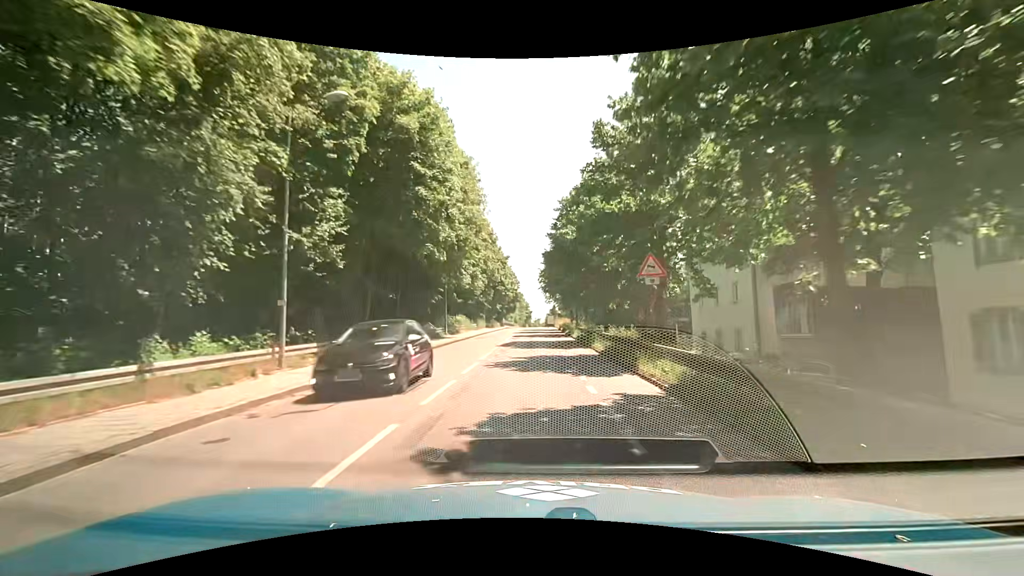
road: tertiary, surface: asphalt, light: Day
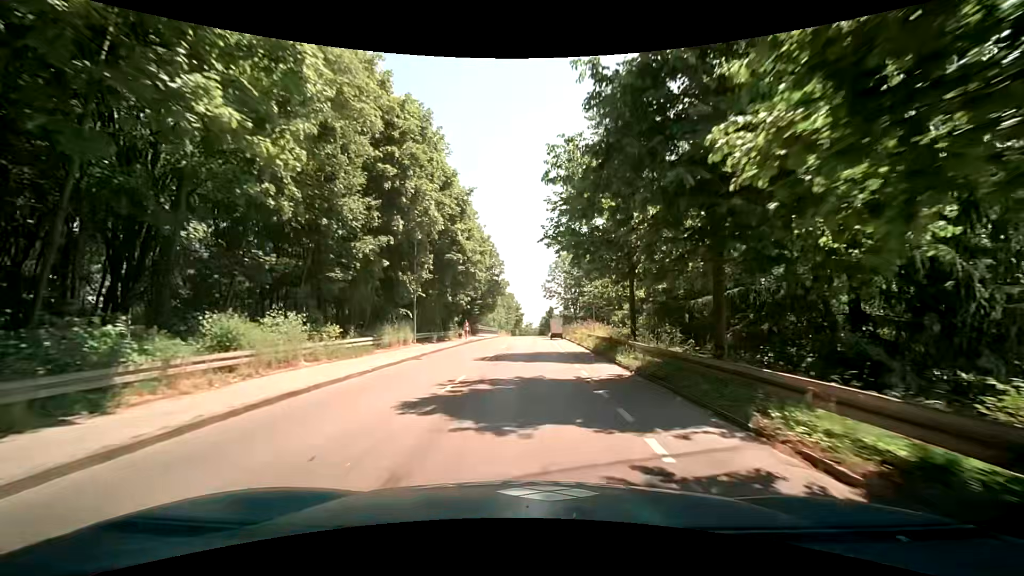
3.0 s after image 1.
(+0.2, +38.4) m; 0°
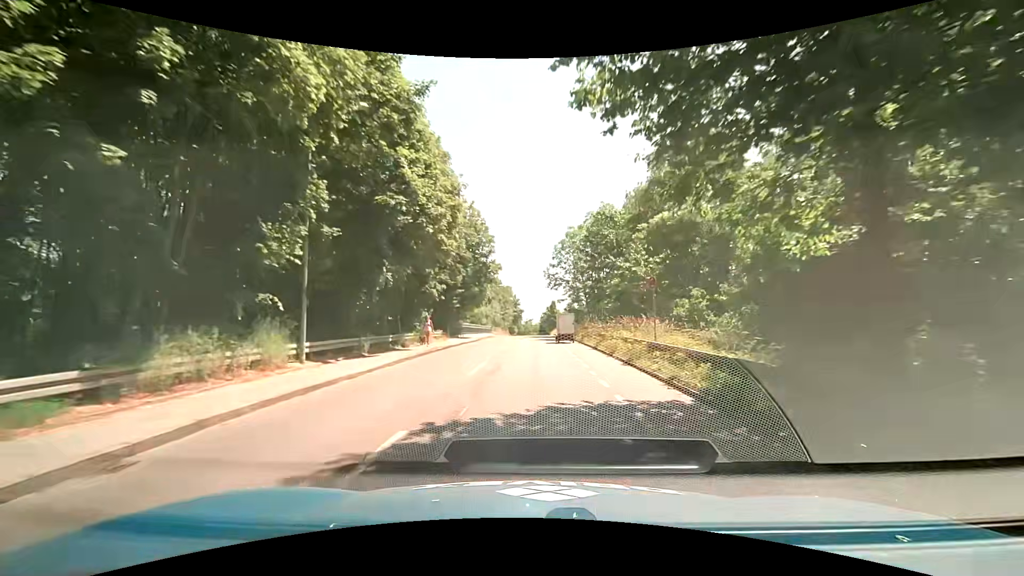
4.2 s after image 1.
(+0.2, +15.0) m; +1°
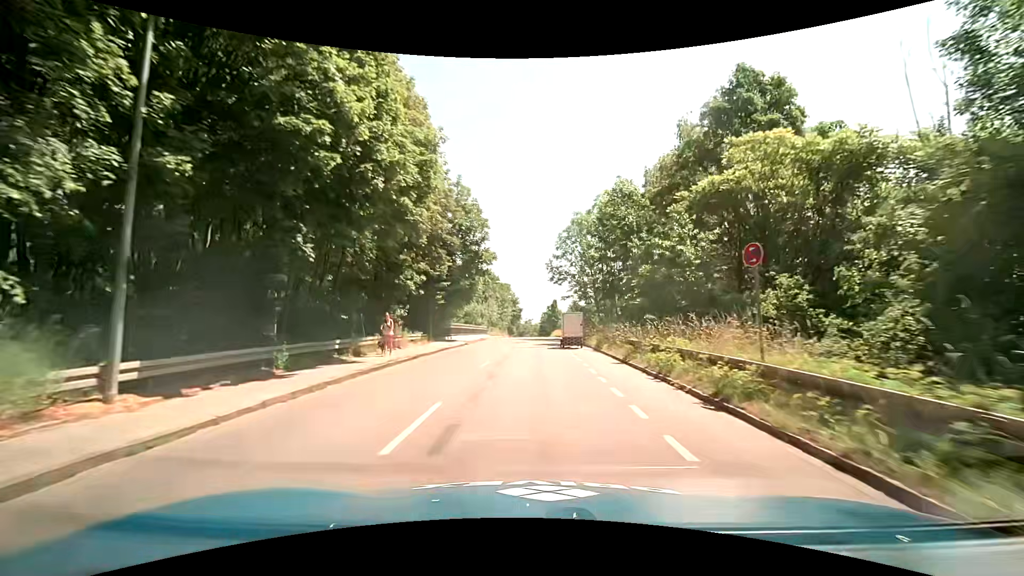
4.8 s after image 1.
(0.0, +7.0) m; +1°
